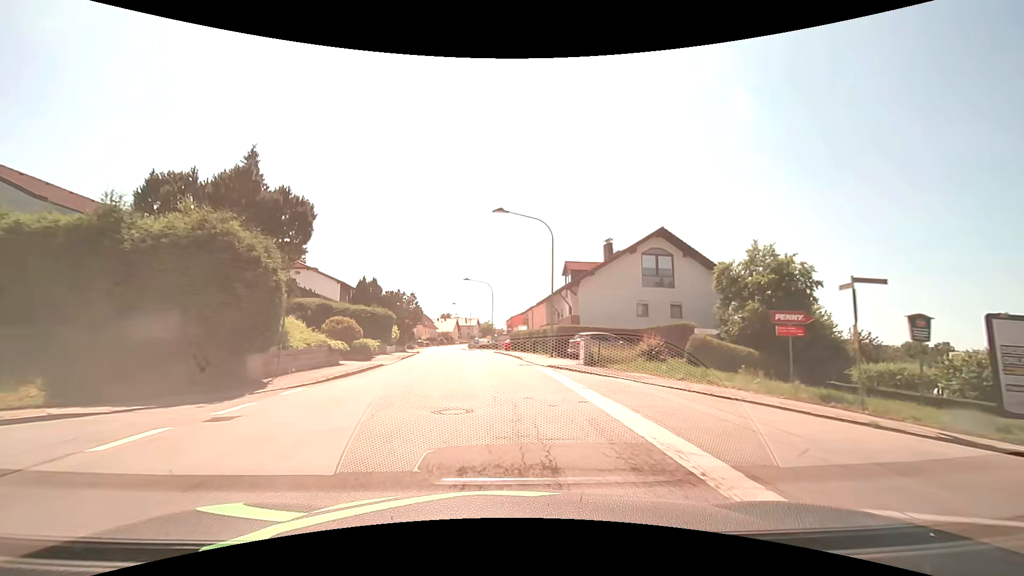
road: unclassified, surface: asphalt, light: Day
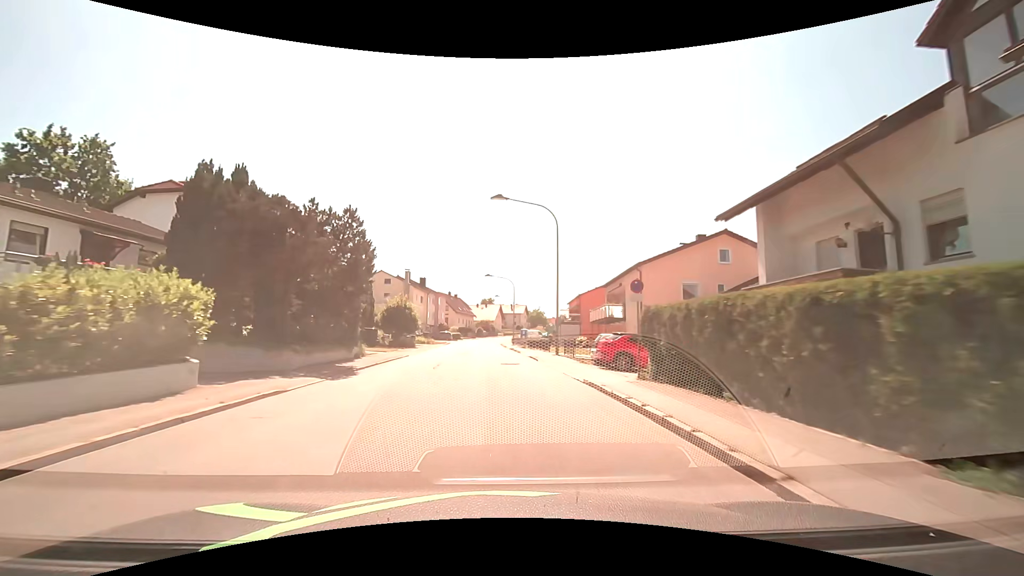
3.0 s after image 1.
(-1.9, +36.4) m; -5°
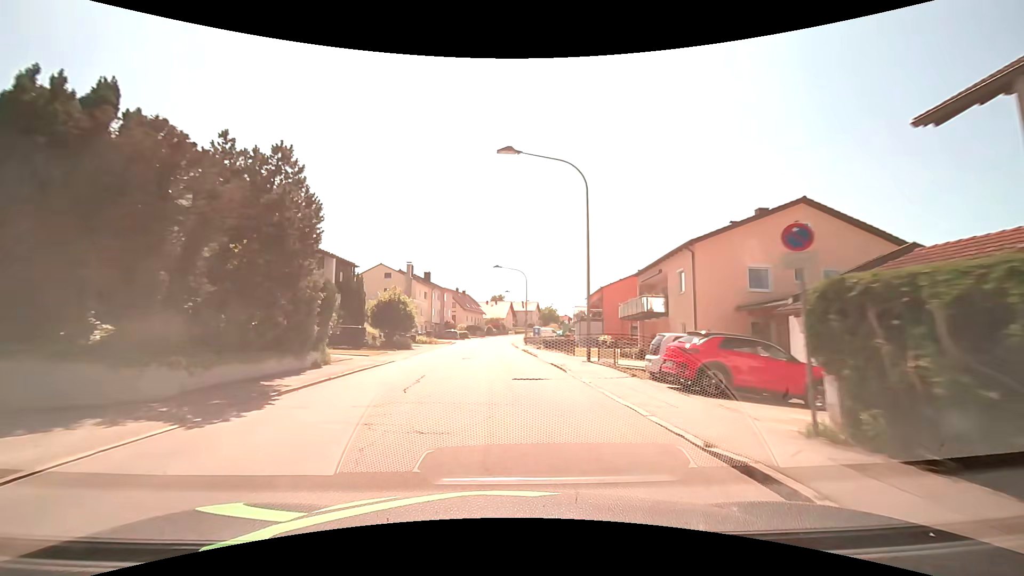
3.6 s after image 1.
(-0.1, +7.5) m; -1°
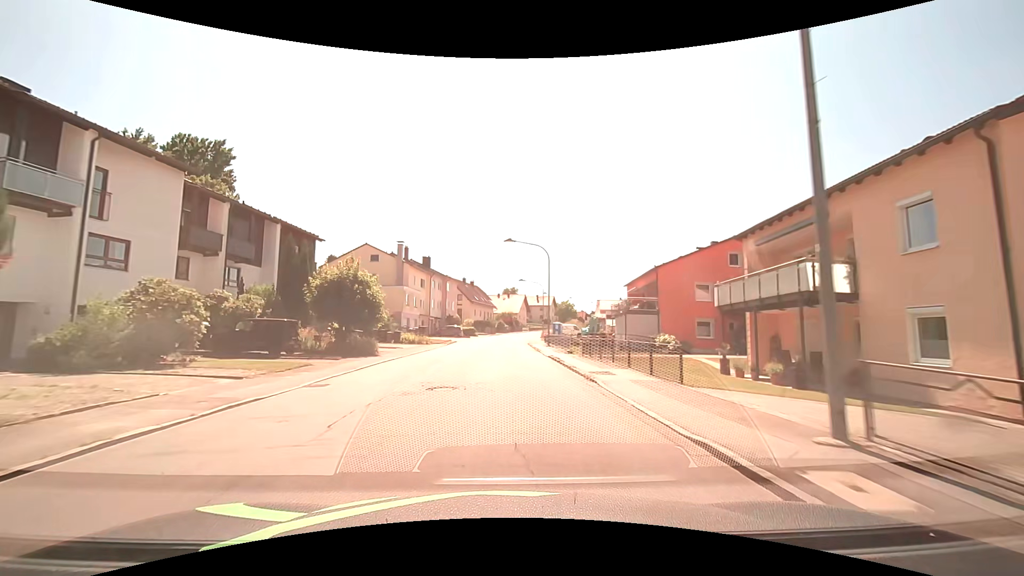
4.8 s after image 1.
(-0.3, +15.1) m; -2°
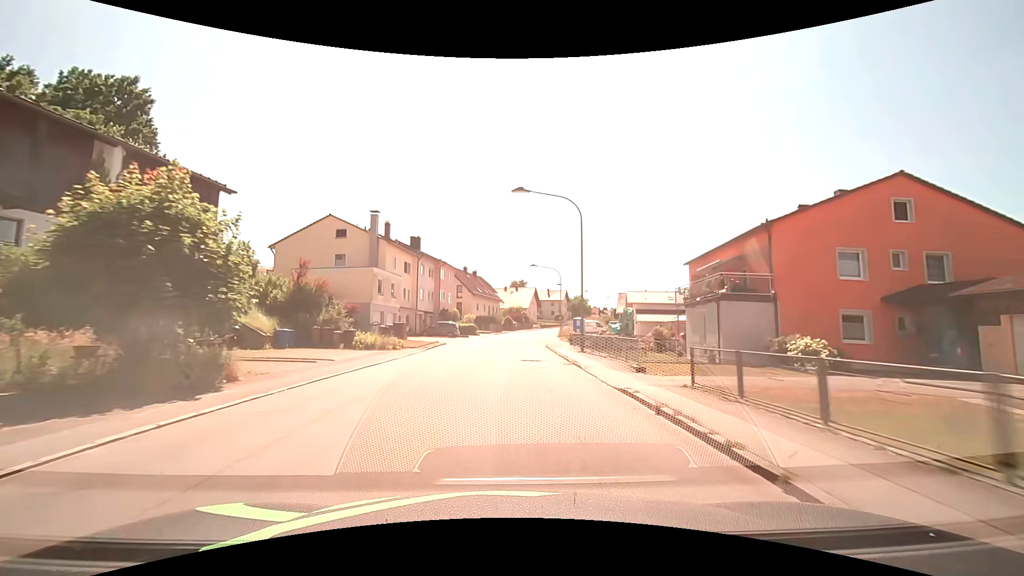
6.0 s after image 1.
(0.0, +15.2) m; 0°
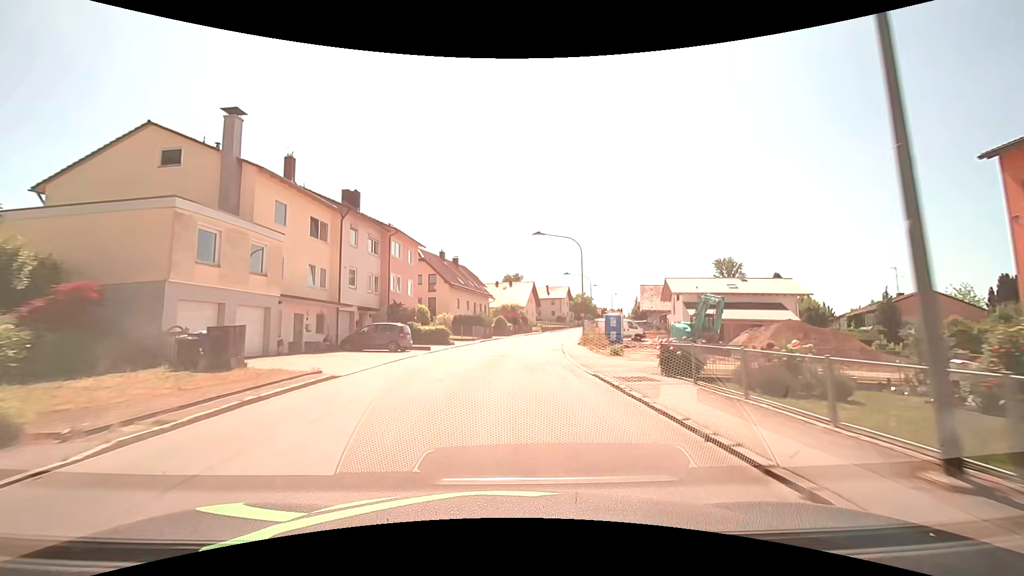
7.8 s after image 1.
(+0.1, +22.9) m; +1°
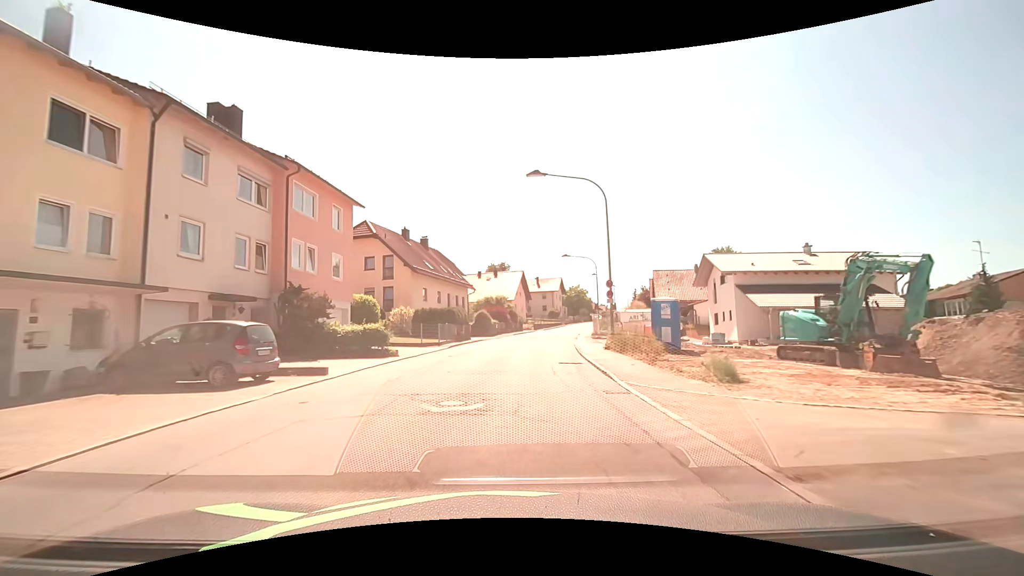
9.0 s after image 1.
(+0.2, +15.3) m; +2°
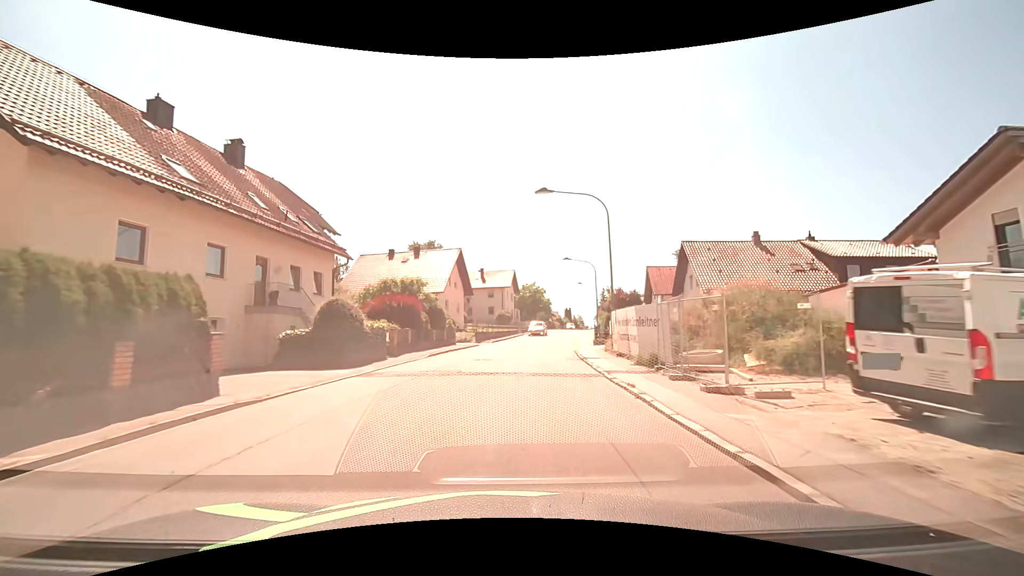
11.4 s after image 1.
(+1.3, +30.3) m; +6°
(0, +10) (+1, +20) (+2, +30) (+3, +40) (+5, +50) (+7, +60) (+9, +69) (+10, +79) (+12, +89) (+14, +99) m
